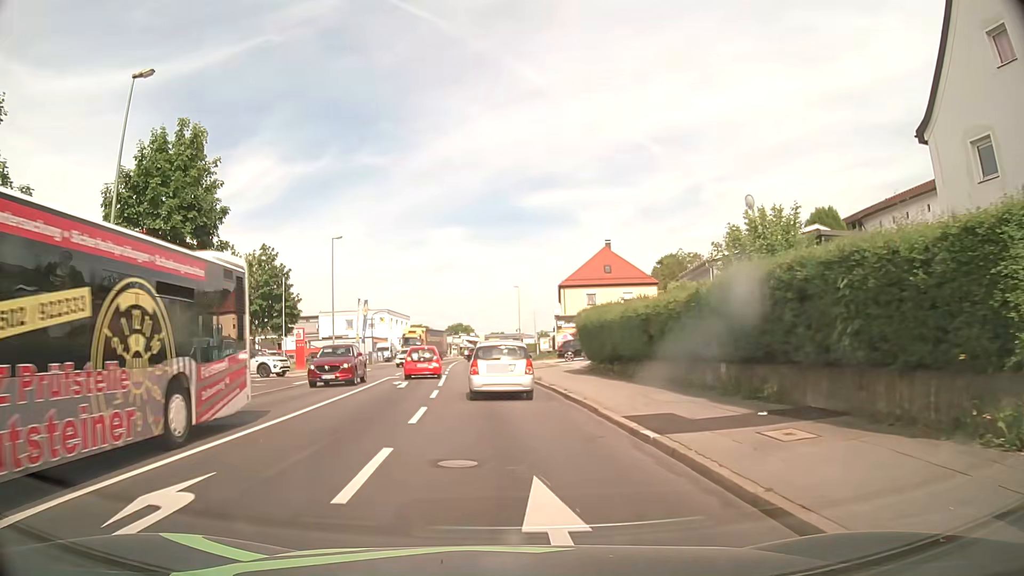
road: tertiary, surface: asphalt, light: Day
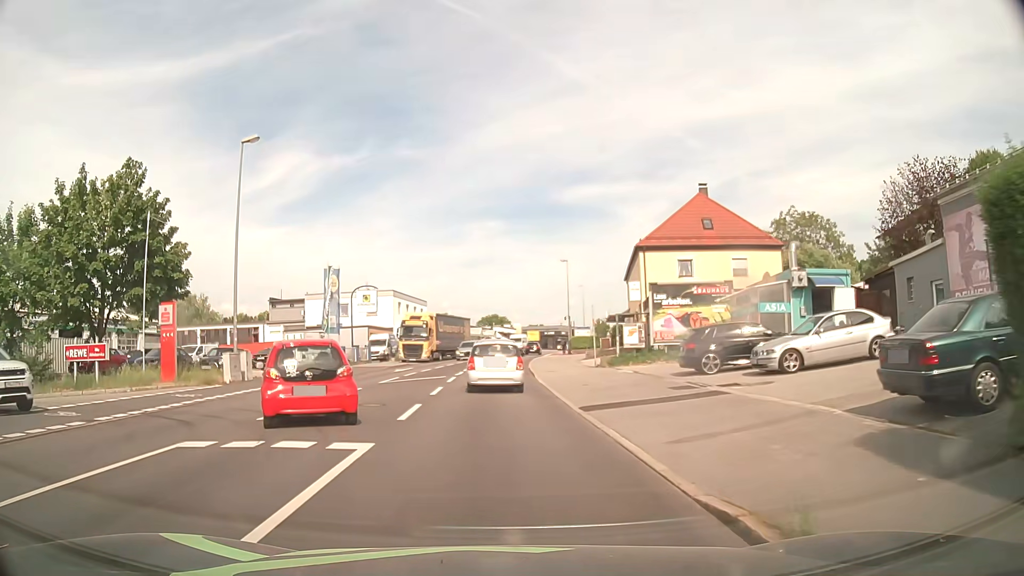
(-0.7, +24.8) m; -2°
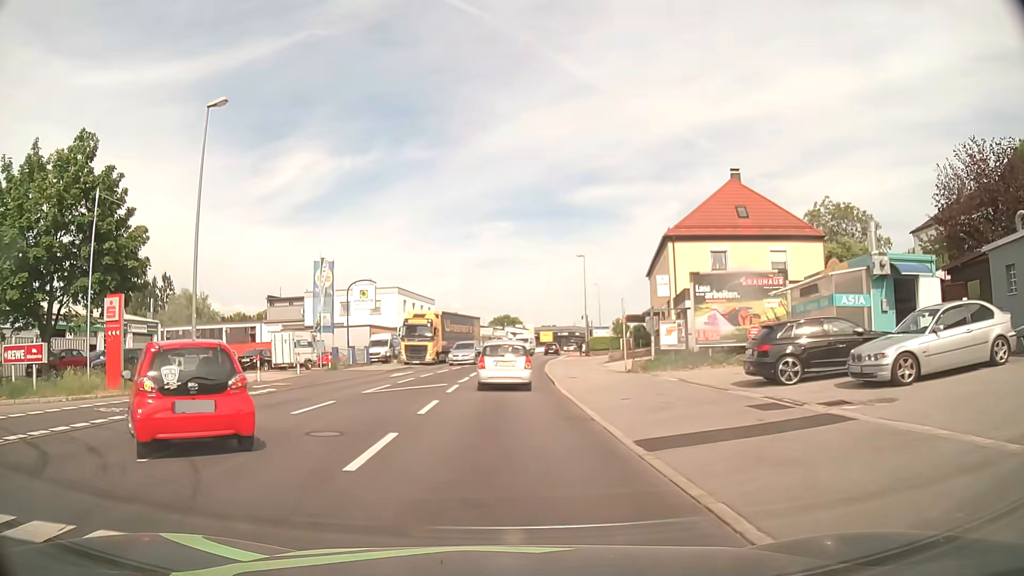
(-0.1, +4.9) m; -2°
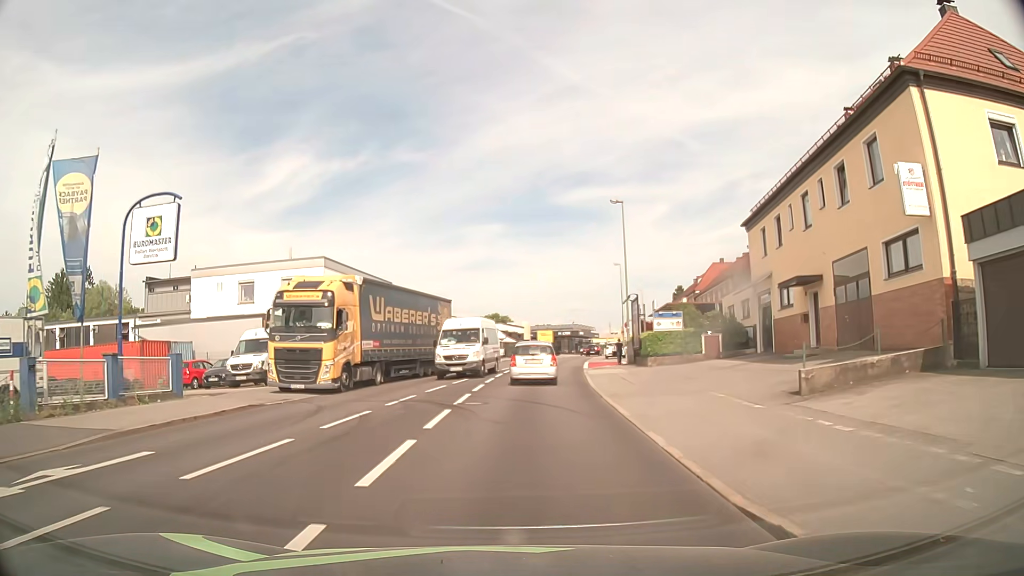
(-0.2, +27.1) m; +1°
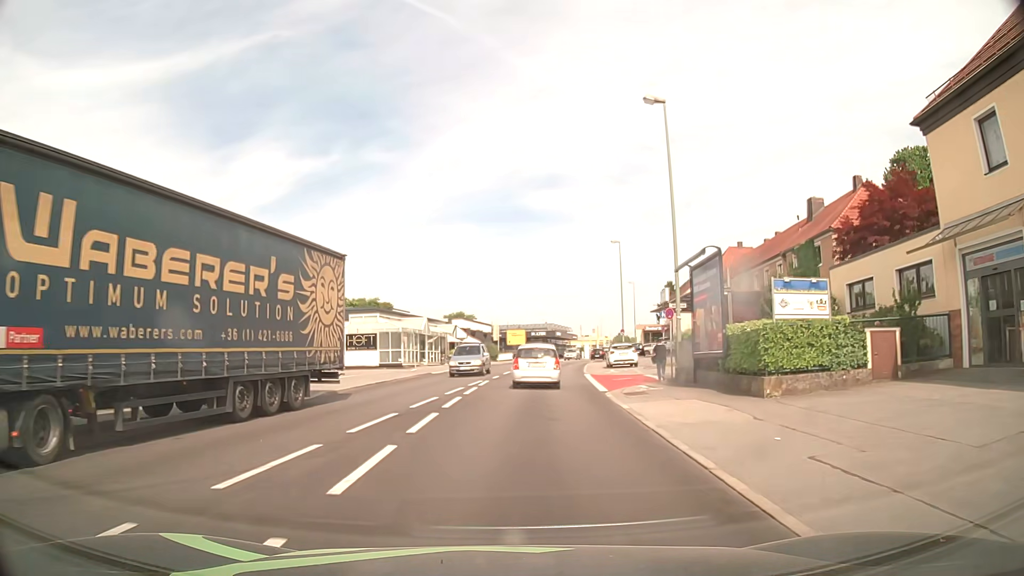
(+0.4, +18.9) m; +2°
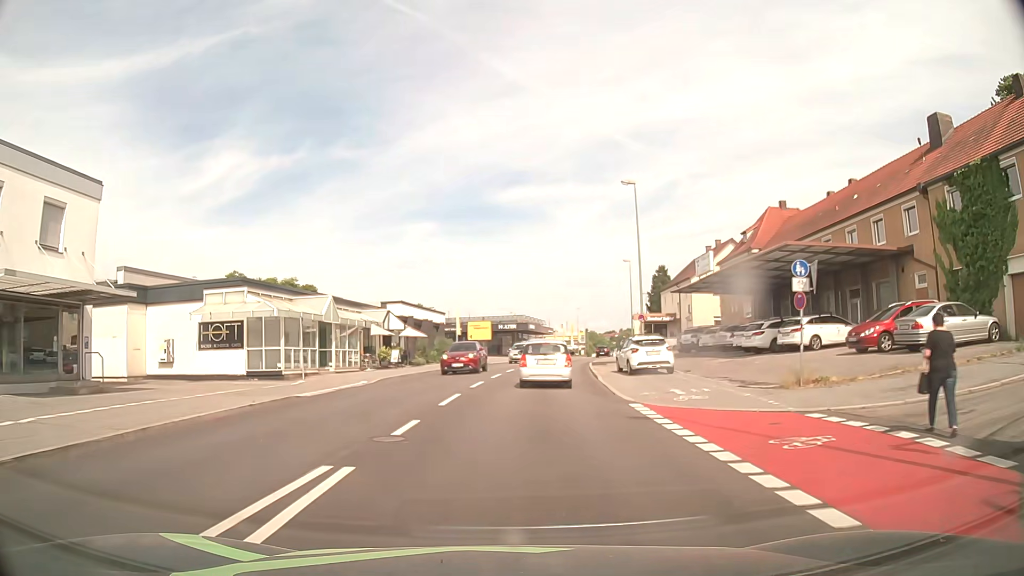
(+0.6, +20.1) m; +3°
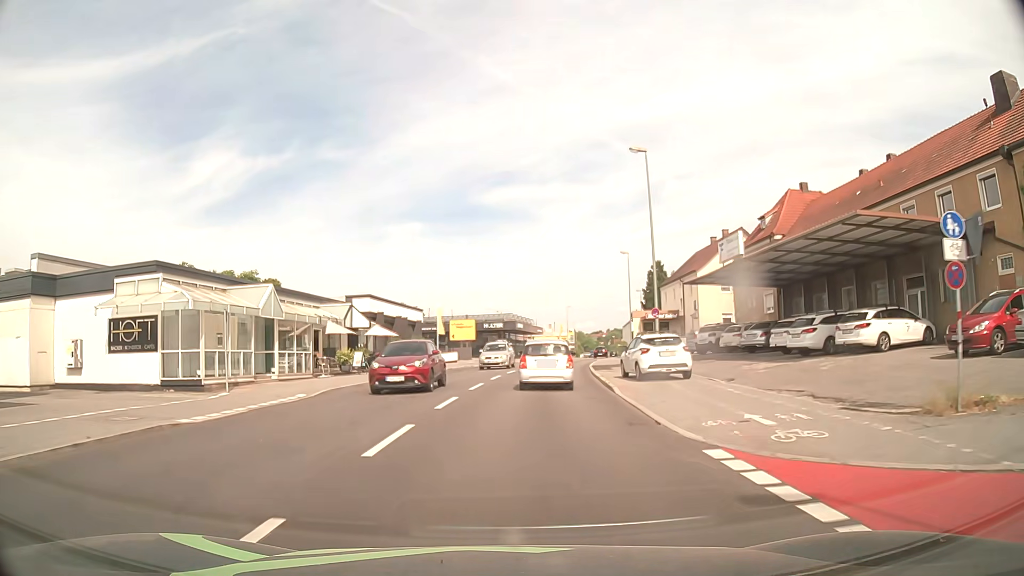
(+0.1, +6.7) m; +2°
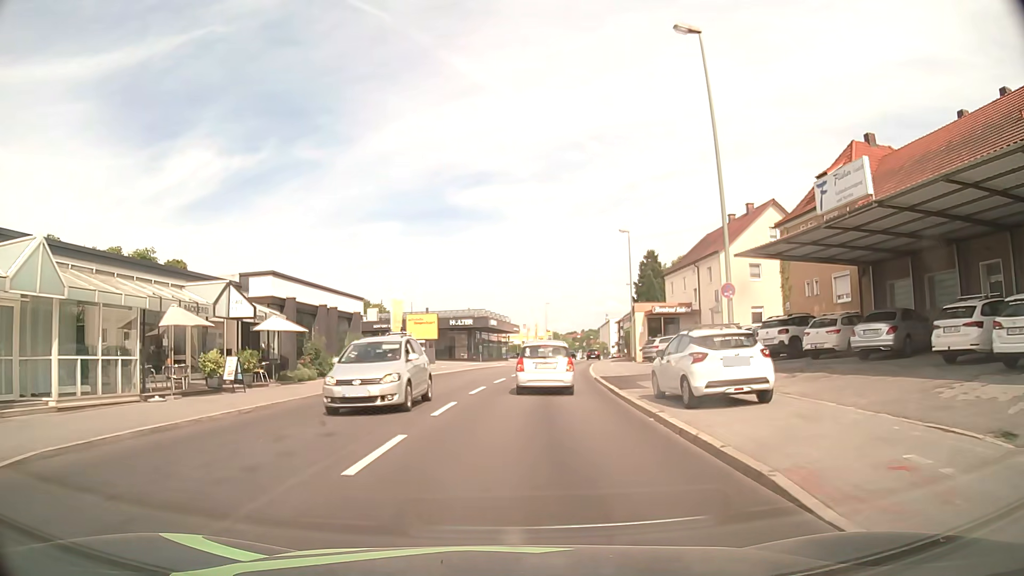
(+0.1, +13.1) m; +2°
